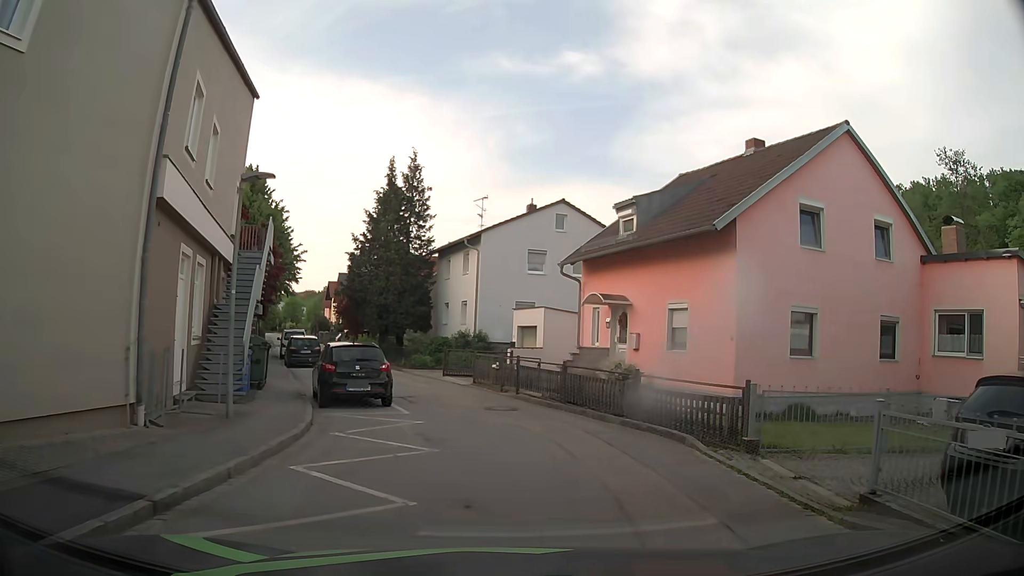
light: Day
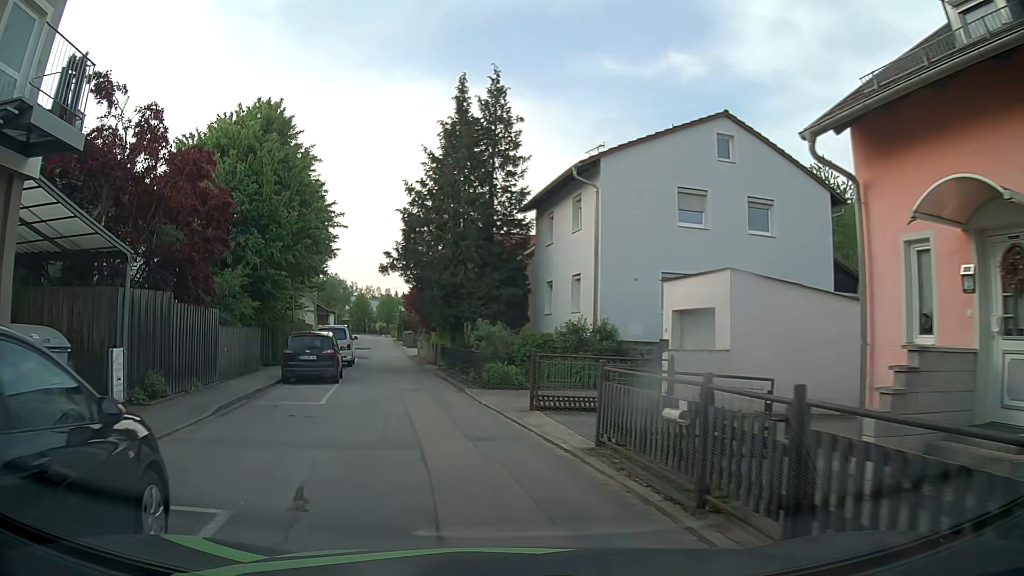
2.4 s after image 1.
(-0.8, +14.6) m; -11°
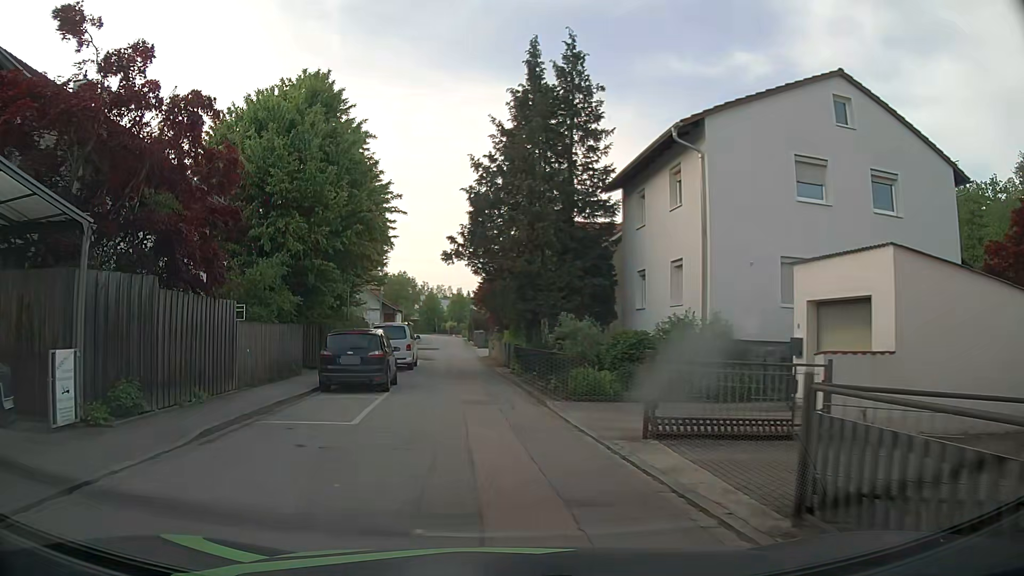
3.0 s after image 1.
(-0.3, +3.9) m; -6°
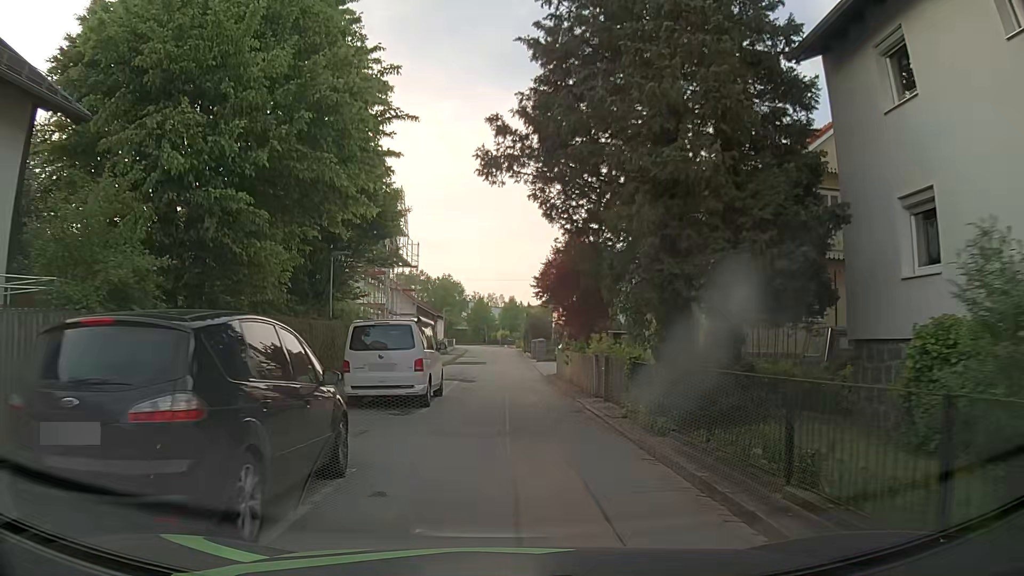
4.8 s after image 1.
(-1.0, +13.5) m; -6°
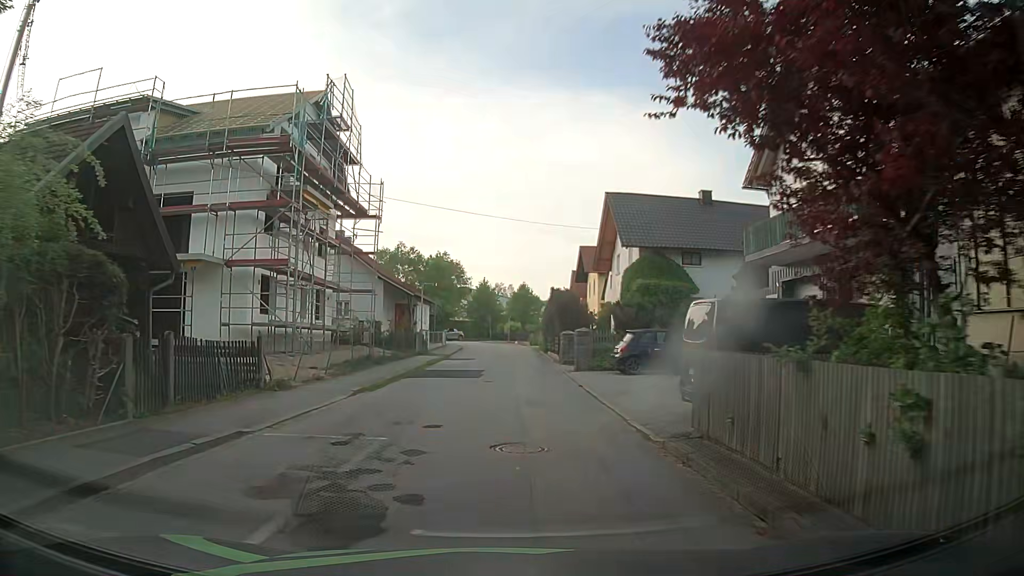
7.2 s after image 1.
(+0.1, +20.9) m; -1°
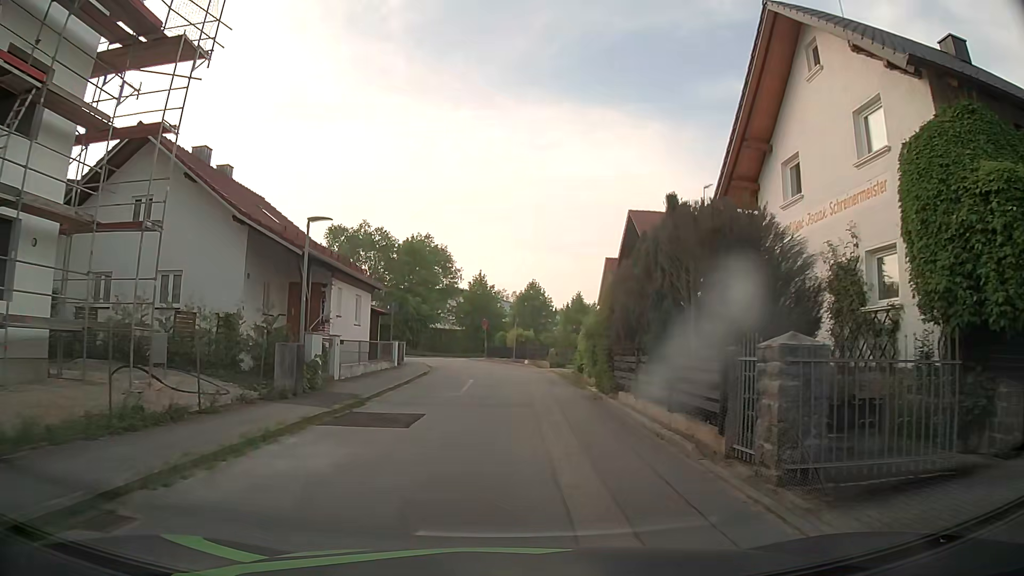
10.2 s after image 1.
(0.0, +23.6) m; 0°
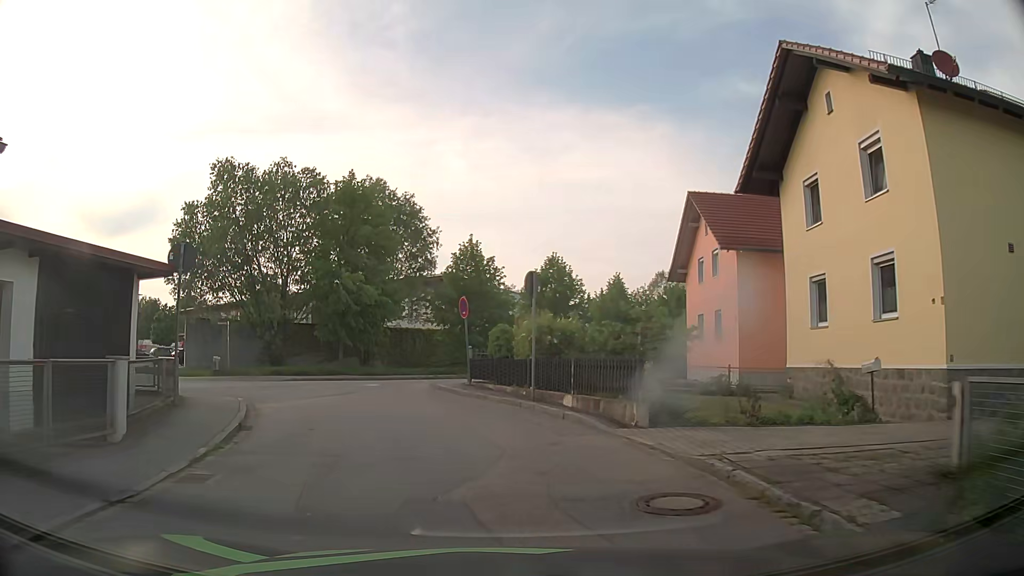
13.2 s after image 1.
(+0.1, +23.7) m; 0°
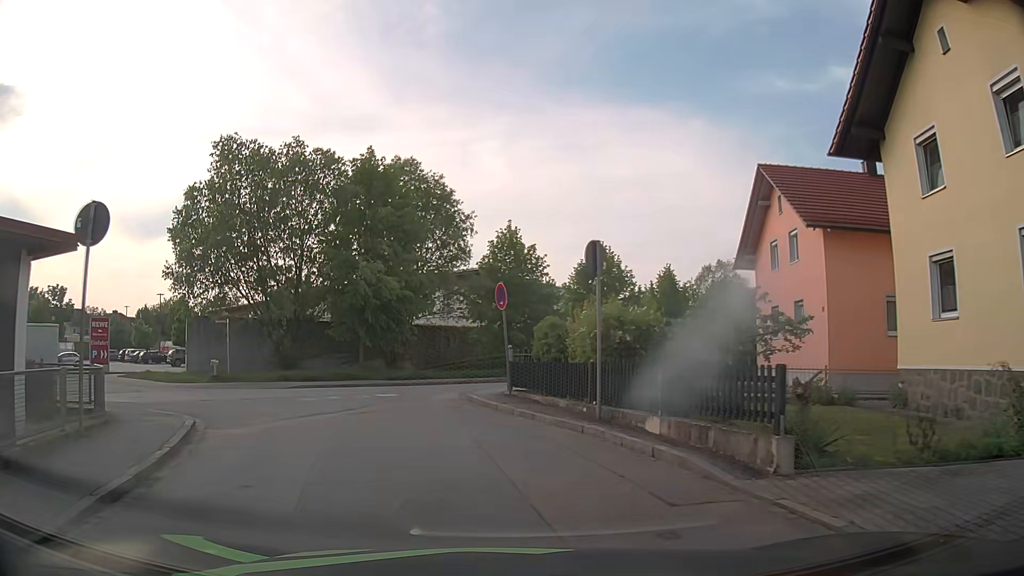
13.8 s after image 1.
(-0.1, +4.2) m; -4°
